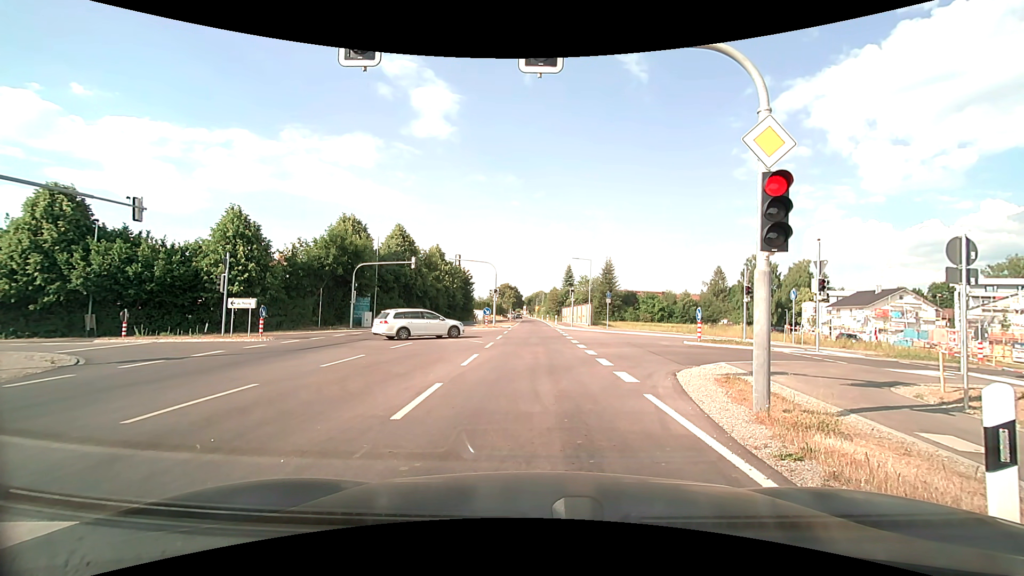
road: secondary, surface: asphalt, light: Day
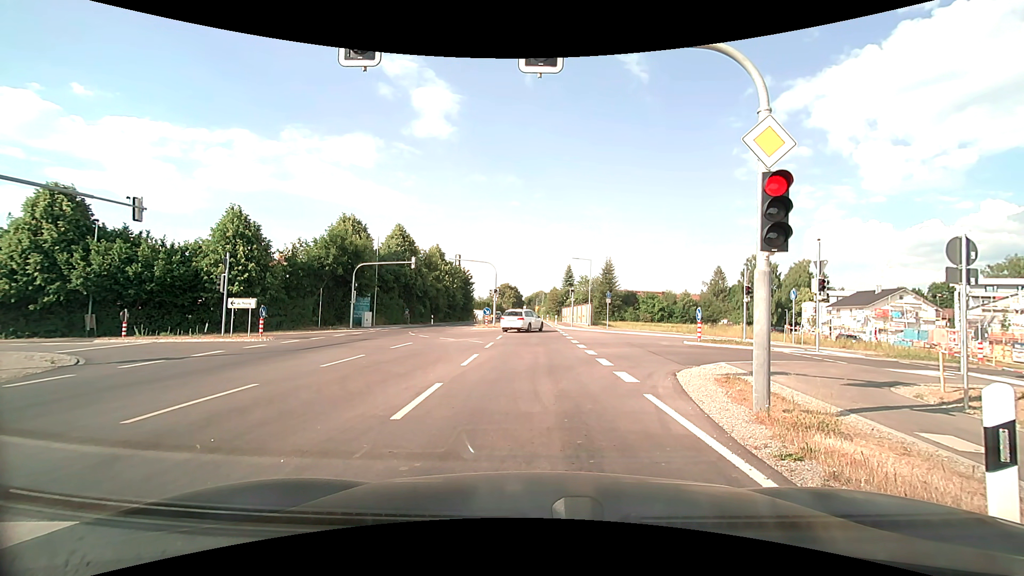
(0.0, 0.0) m; 0°
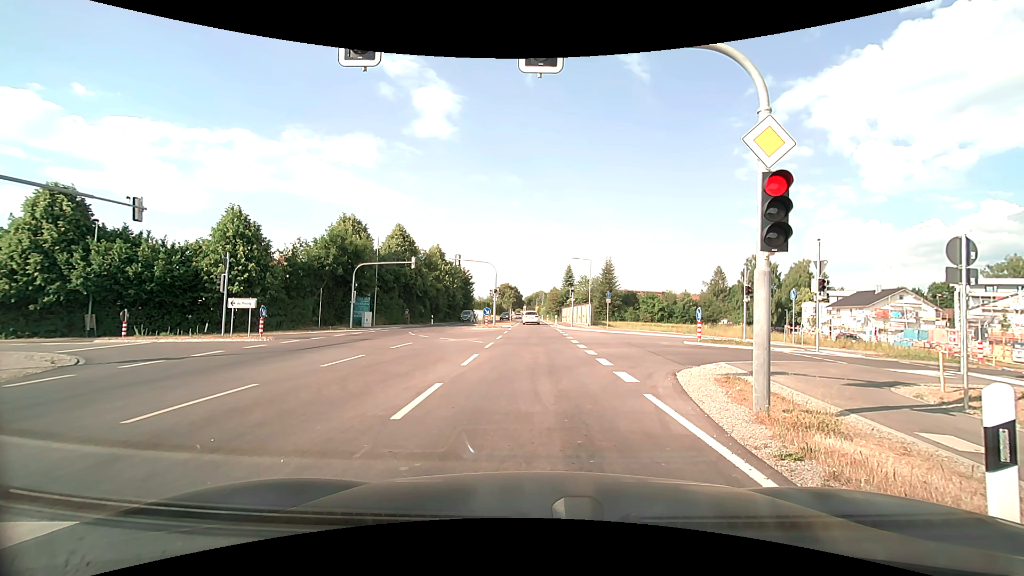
(0.0, 0.0) m; 0°
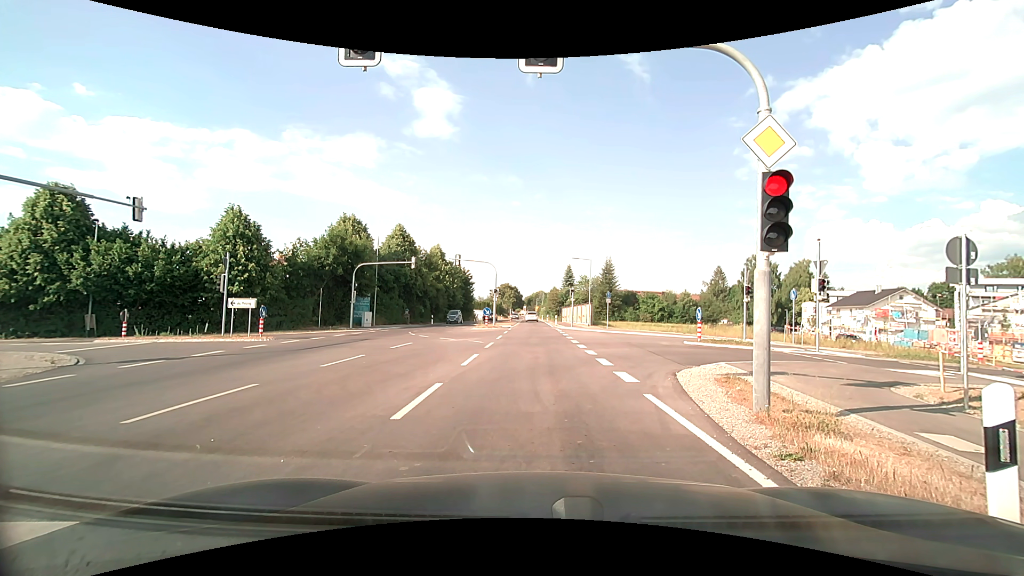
(0.0, 0.0) m; 0°
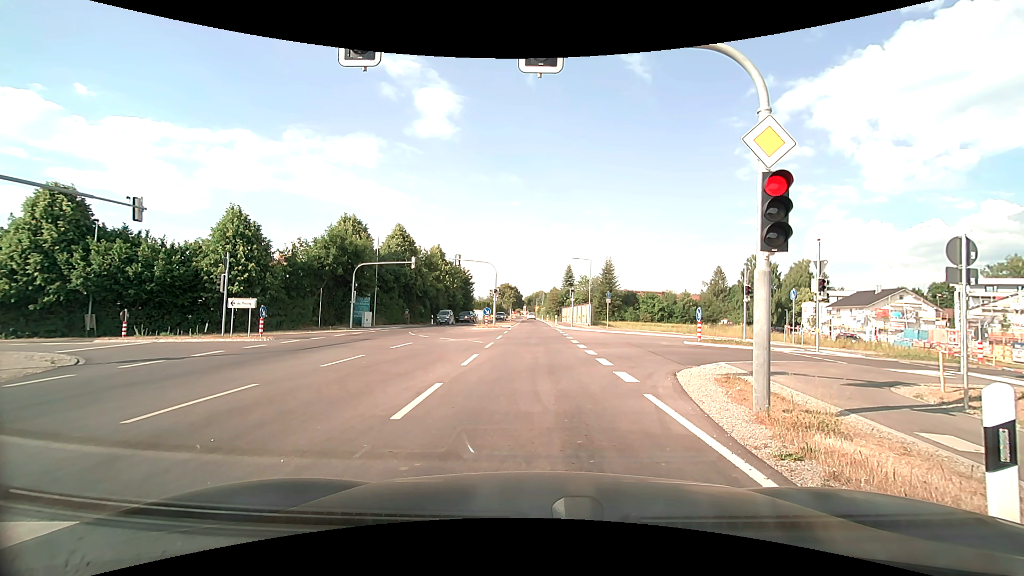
(0.0, 0.0) m; 0°
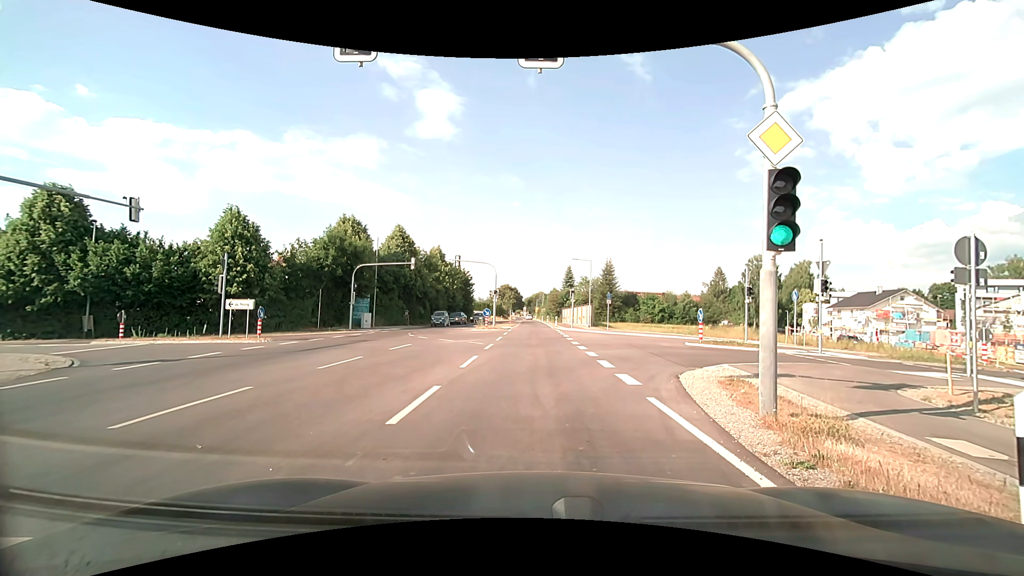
(0.0, +0.2) m; 0°
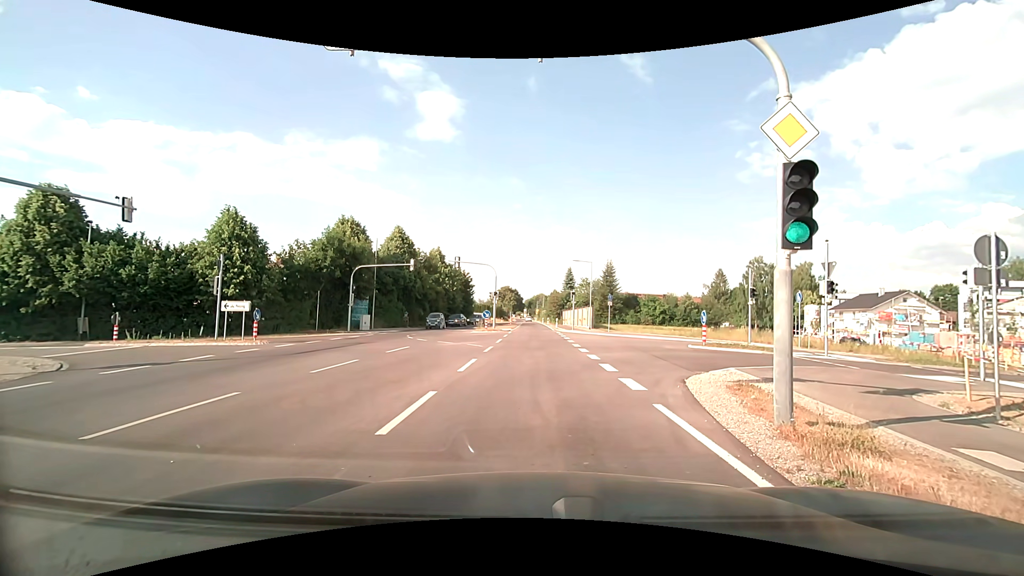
(0.0, +0.4) m; 0°
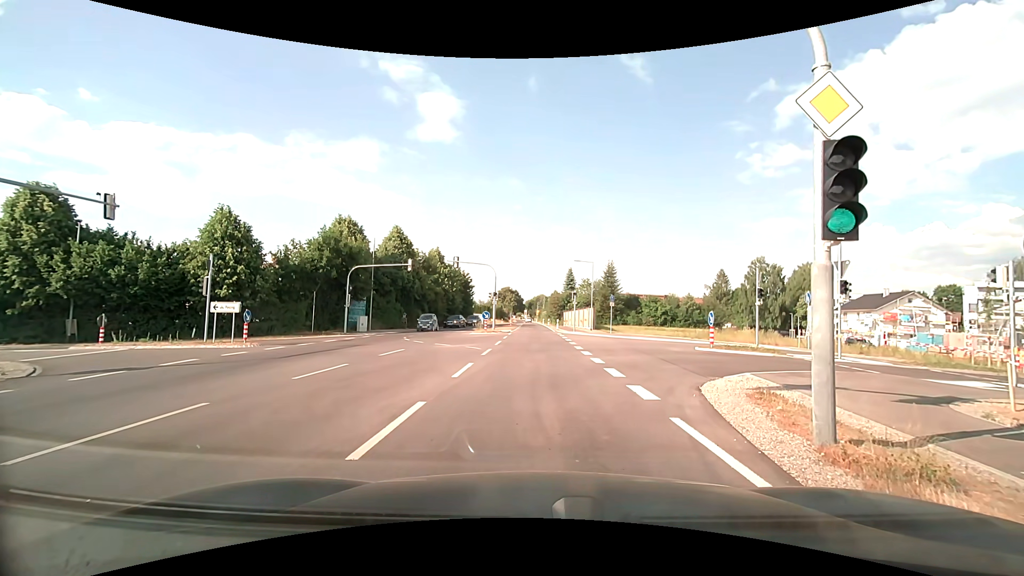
(0.0, +1.0) m; -1°
